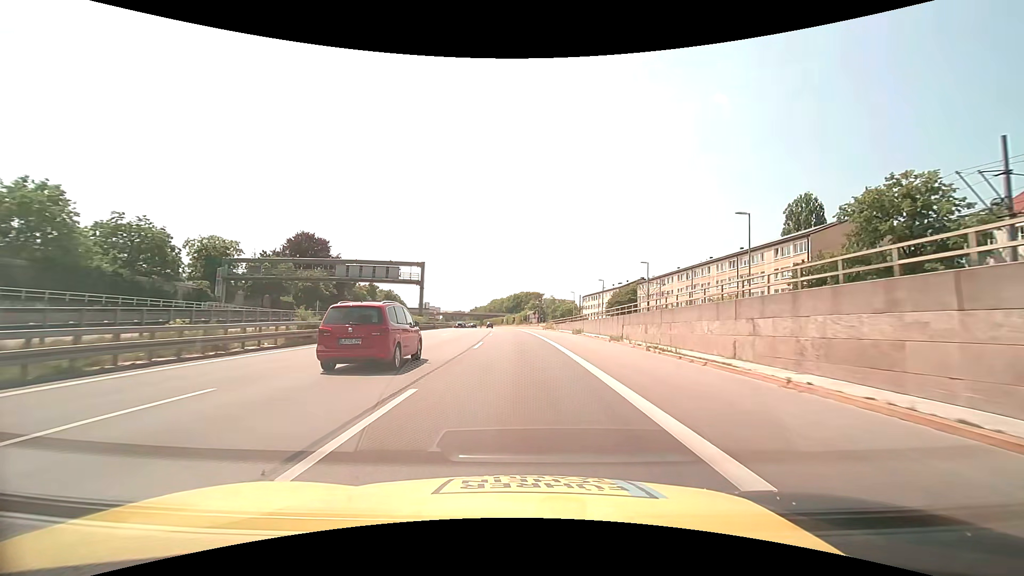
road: motorway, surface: asphalt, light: Day
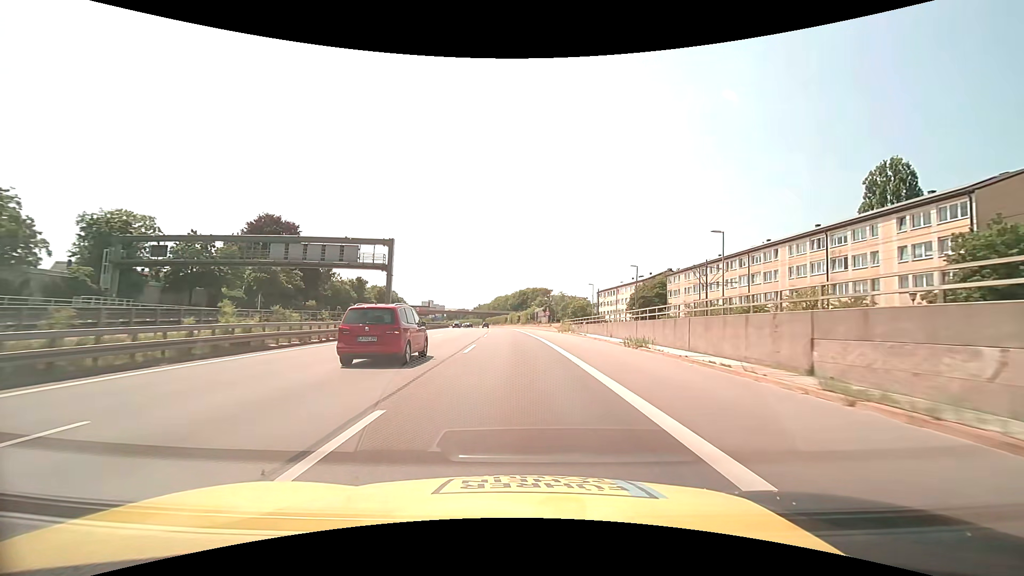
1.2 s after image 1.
(-0.1, +20.8) m; -1°
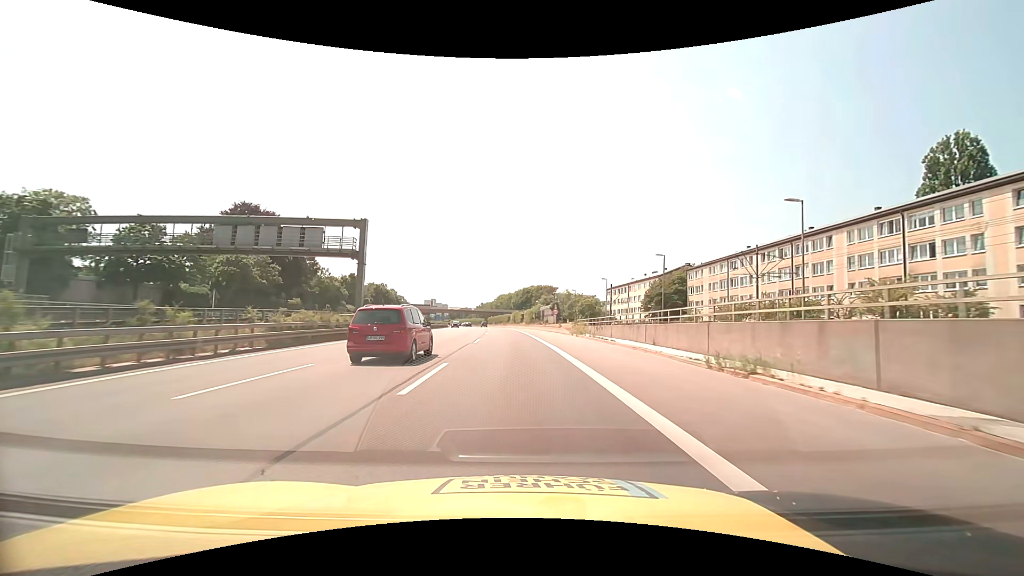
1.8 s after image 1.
(0.0, +10.4) m; 0°
(0, +10) (0, +20) (0, +30) (-1, +40) (-1, +50) (-2, +60) (-3, +70) (-3, +80) (-4, +90) (-5, +100) m
